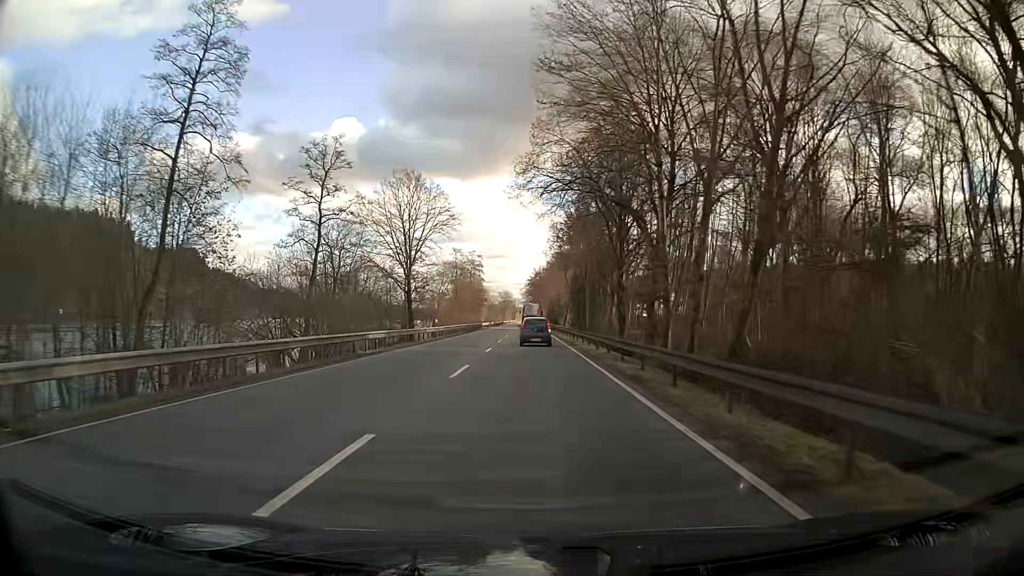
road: primary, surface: asphalt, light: Day
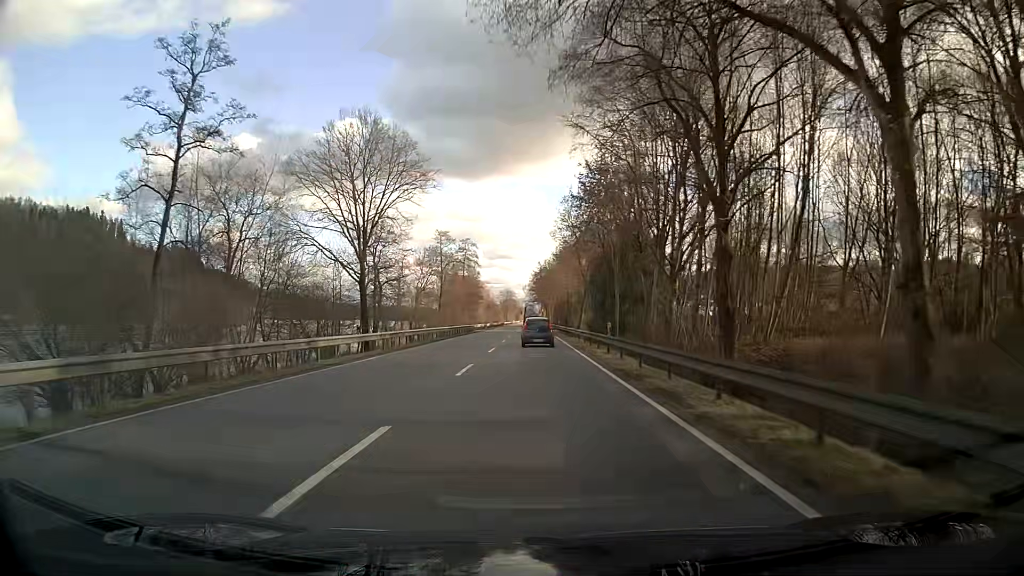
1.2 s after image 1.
(-0.1, +23.2) m; 0°
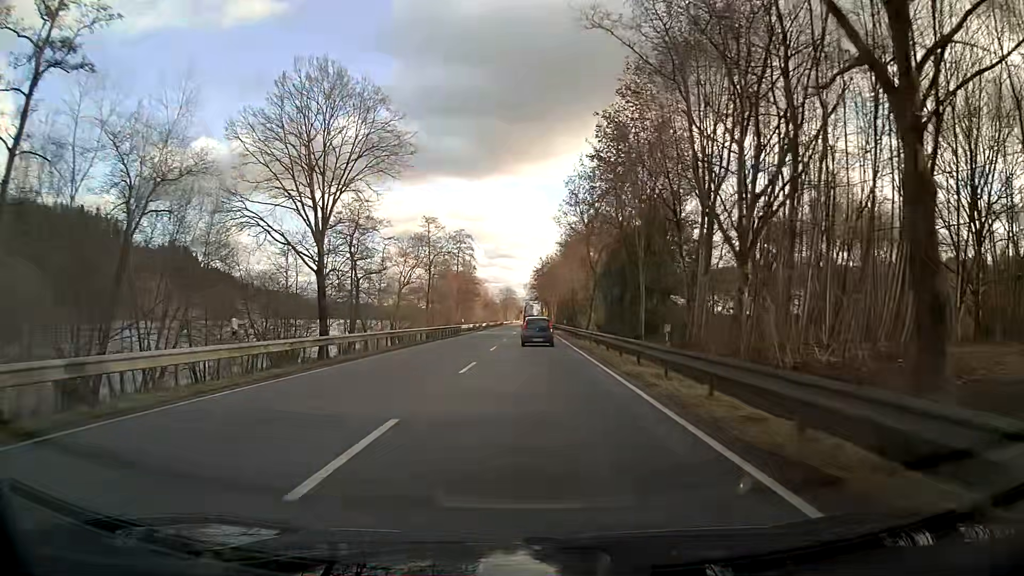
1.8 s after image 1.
(0.0, +11.5) m; 0°
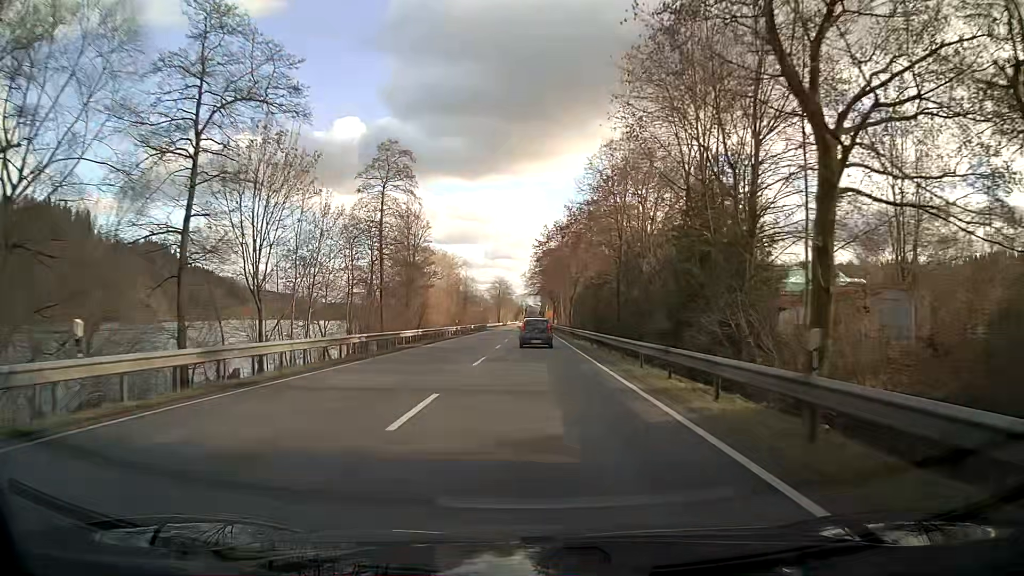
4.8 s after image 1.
(-0.2, +56.4) m; 0°
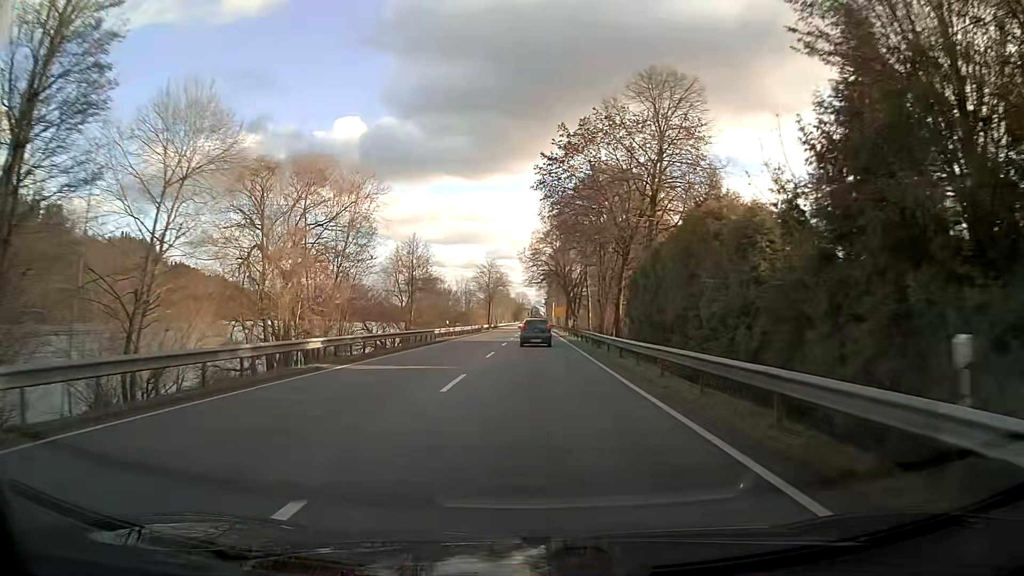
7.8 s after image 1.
(-0.3, +55.1) m; 0°
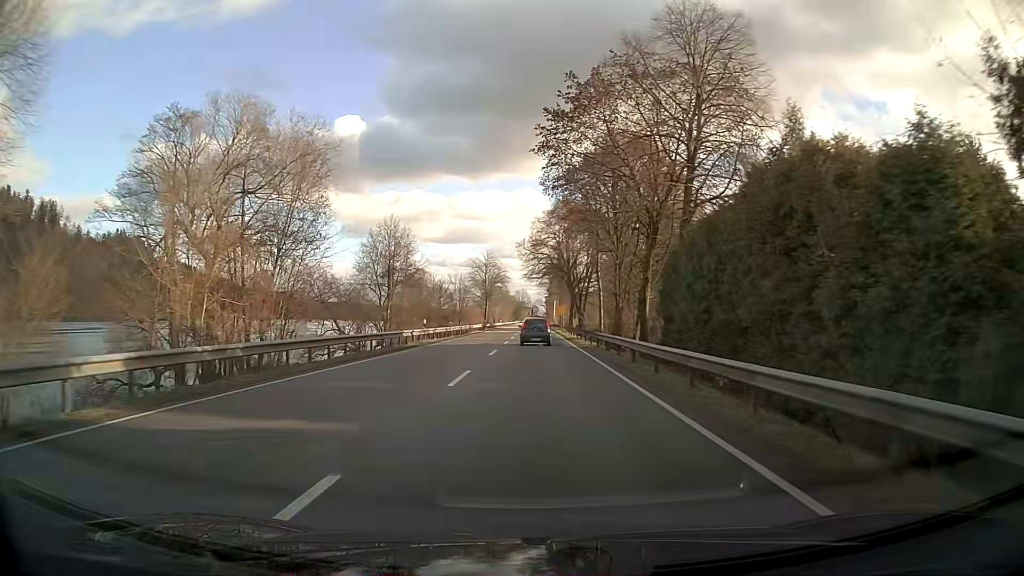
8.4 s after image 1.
(0.0, +11.0) m; 0°
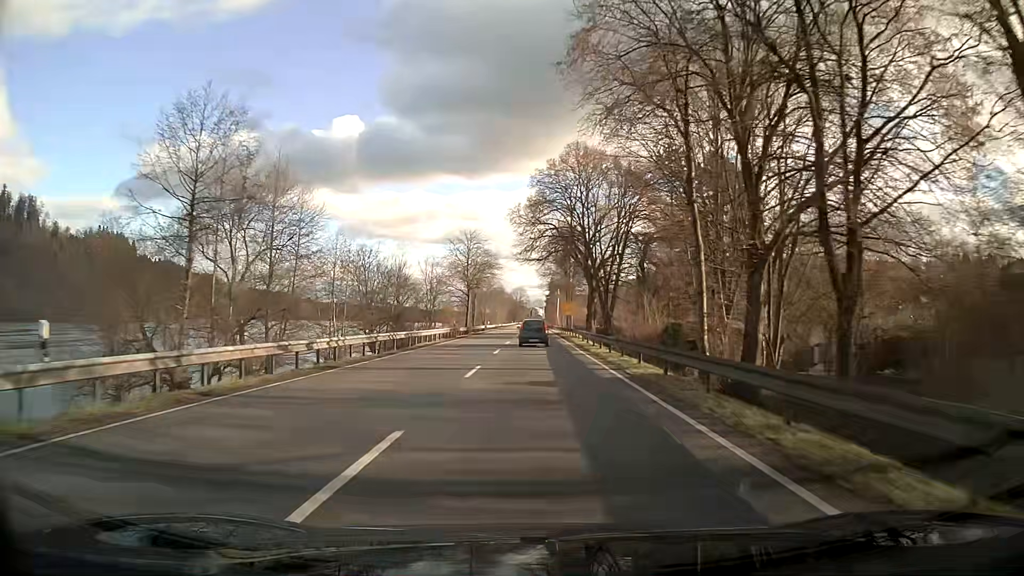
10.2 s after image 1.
(0.0, +33.4) m; 0°
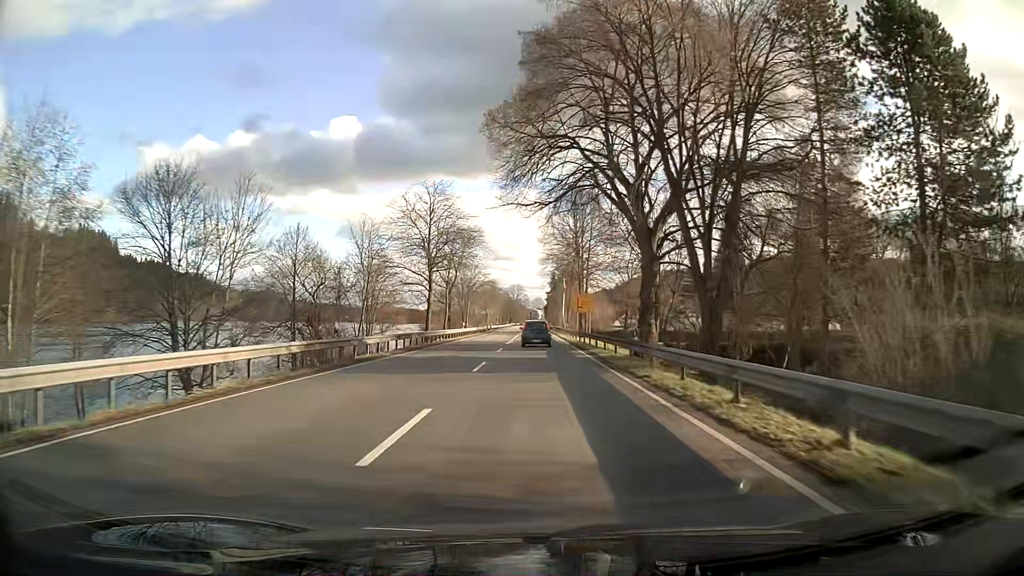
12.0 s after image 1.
(+0.2, +33.8) m; 0°
